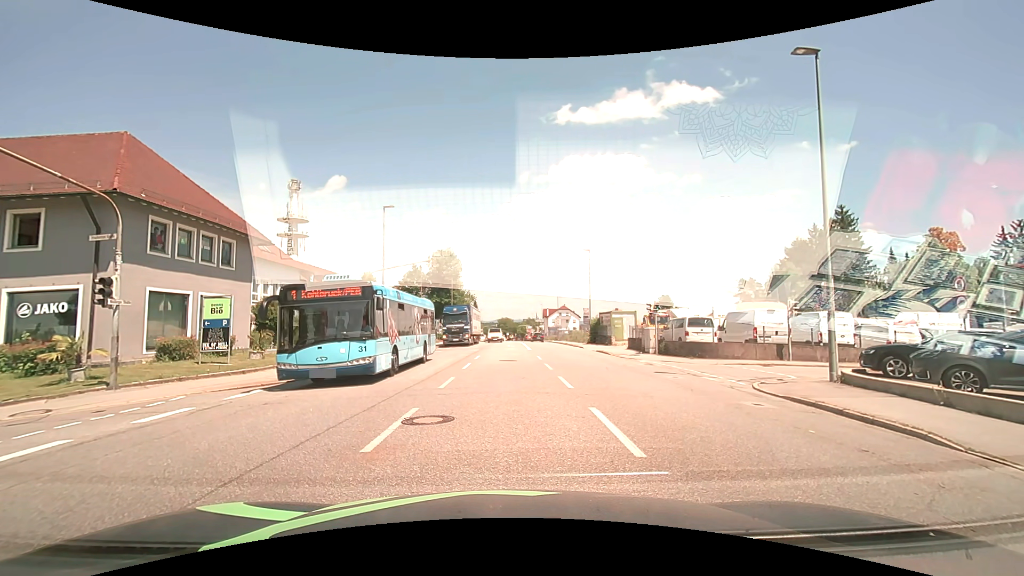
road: tertiary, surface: asphalt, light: Day
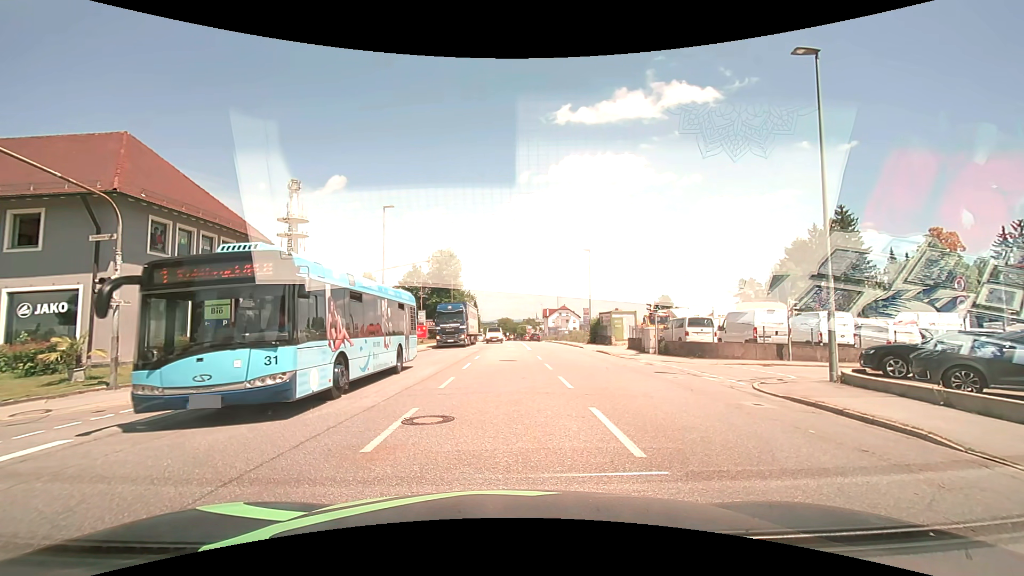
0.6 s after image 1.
(0.0, 0.0) m; 0°
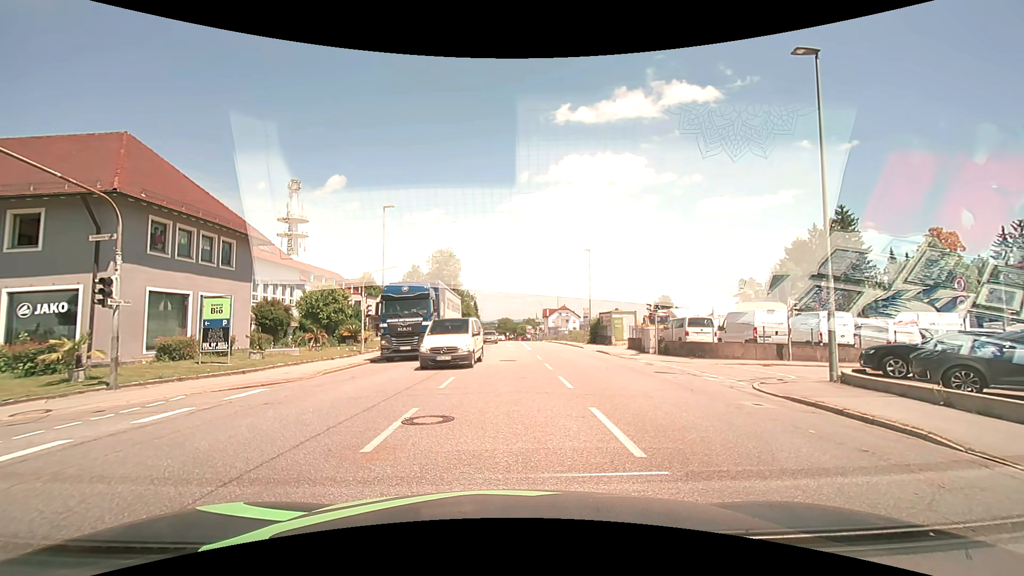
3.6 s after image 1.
(0.0, 0.0) m; 0°
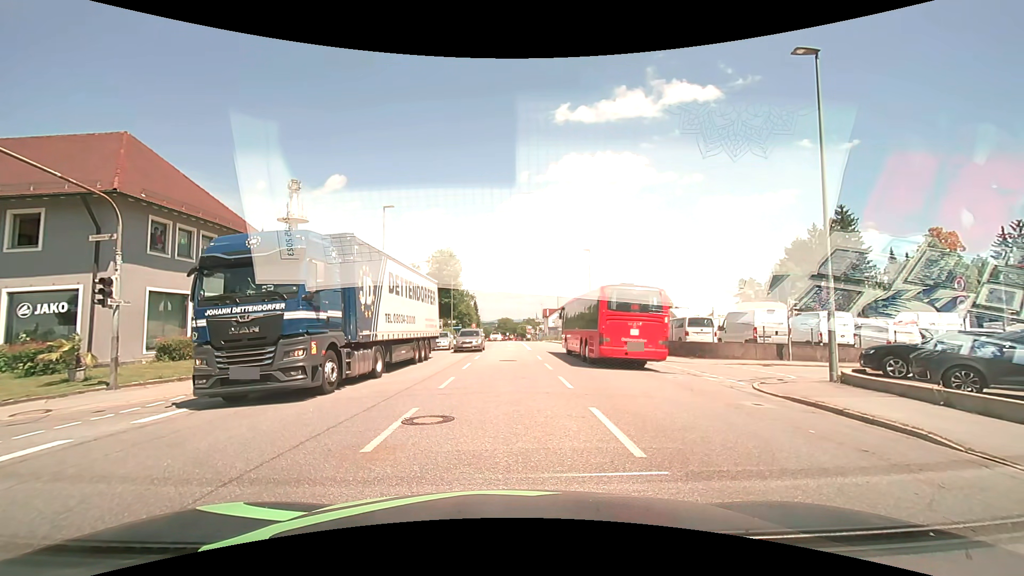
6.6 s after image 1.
(0.0, 0.0) m; 0°
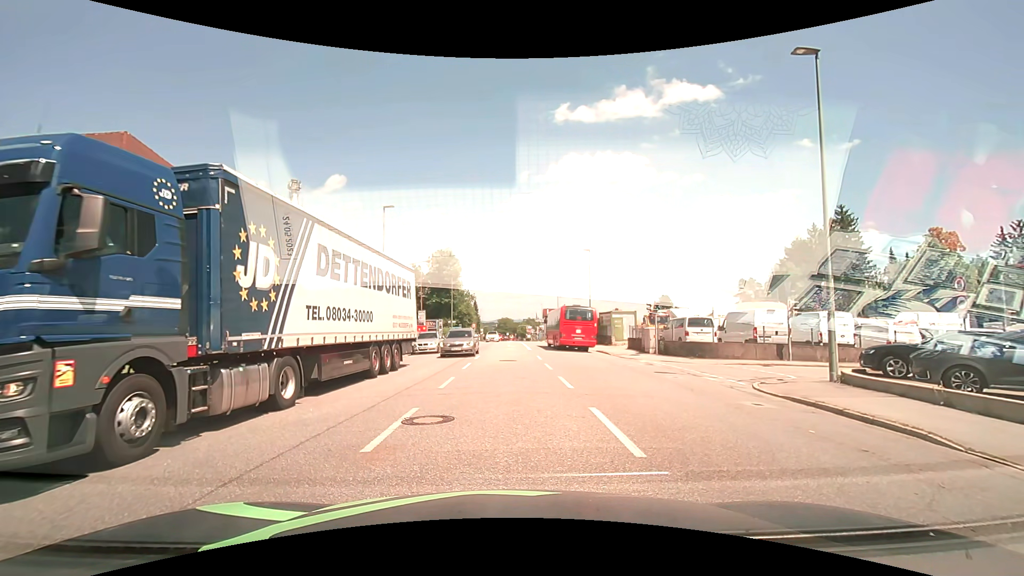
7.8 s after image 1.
(0.0, 0.0) m; 0°
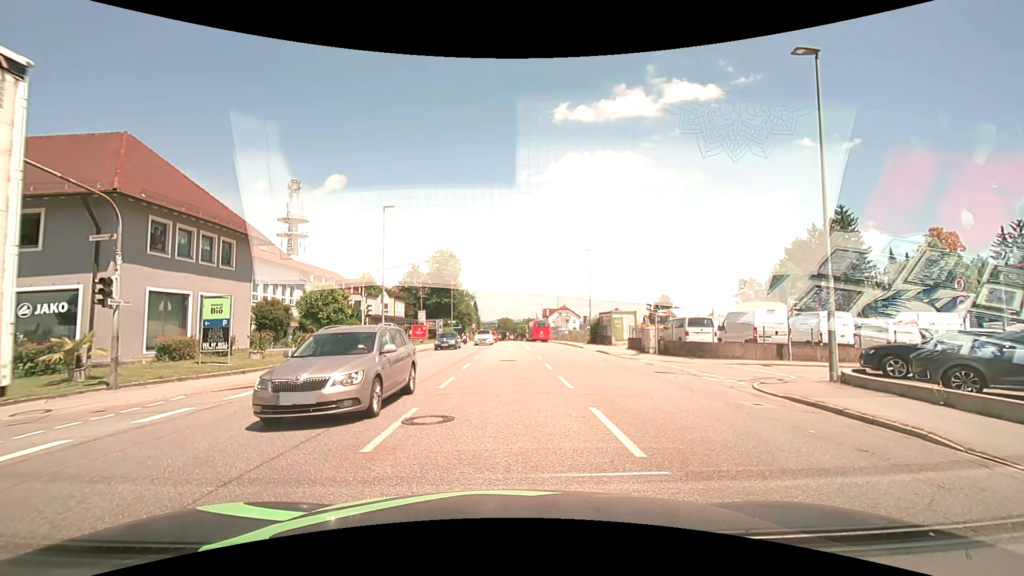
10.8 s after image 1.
(0.0, 0.0) m; 0°
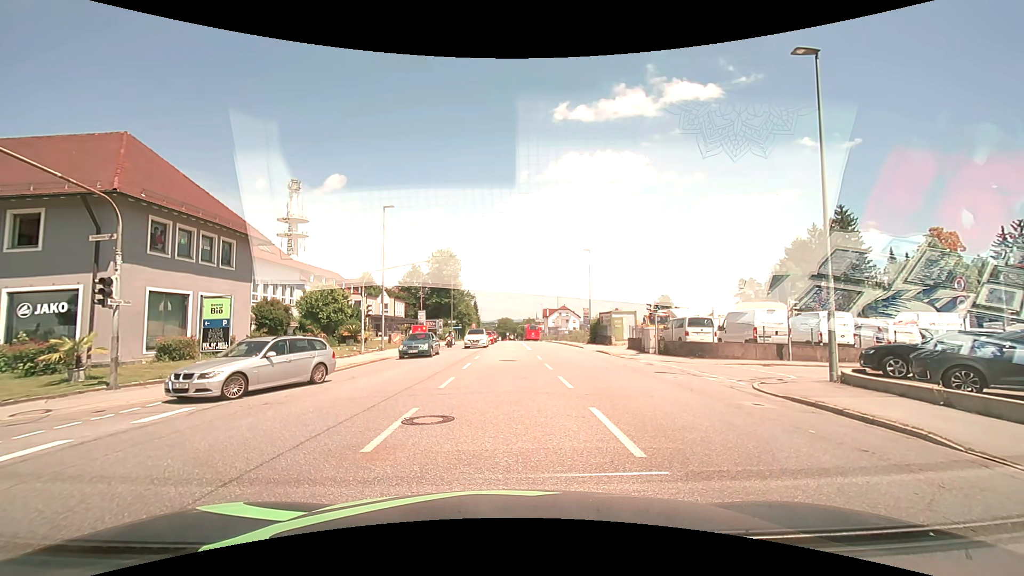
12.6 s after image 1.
(0.0, 0.0) m; 0°
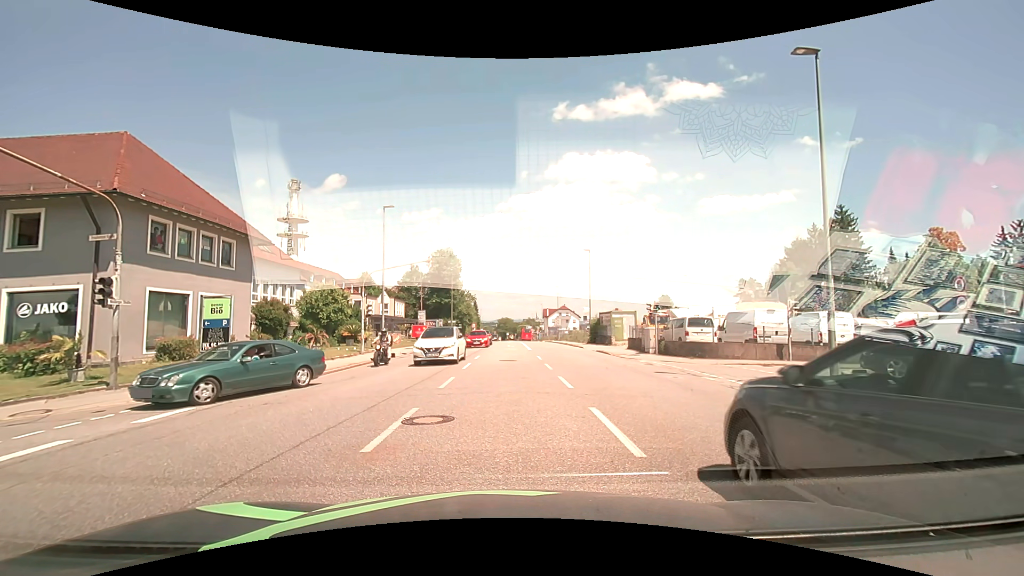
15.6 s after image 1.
(0.0, 0.0) m; 0°
